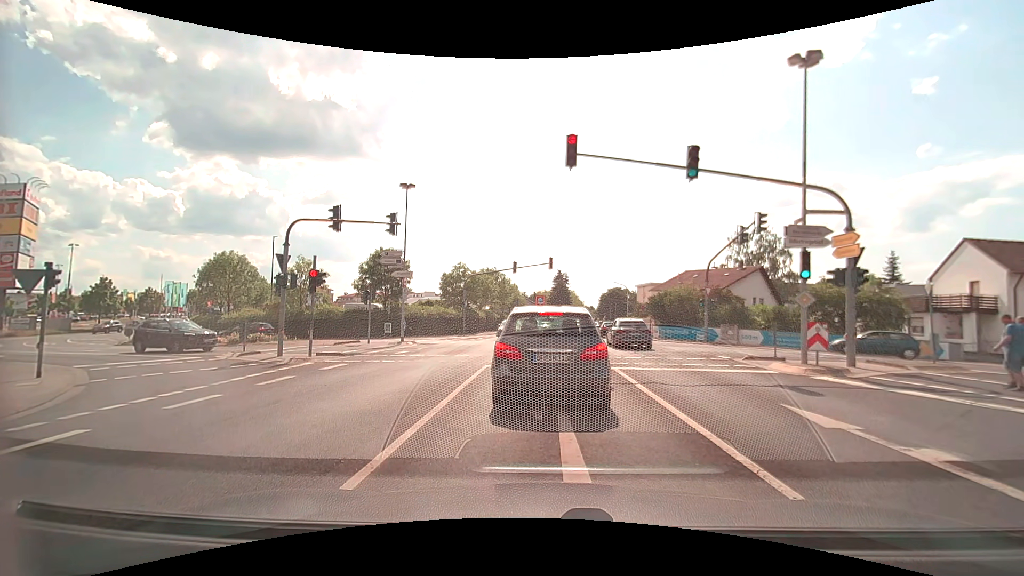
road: secondary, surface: asphalt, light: Day
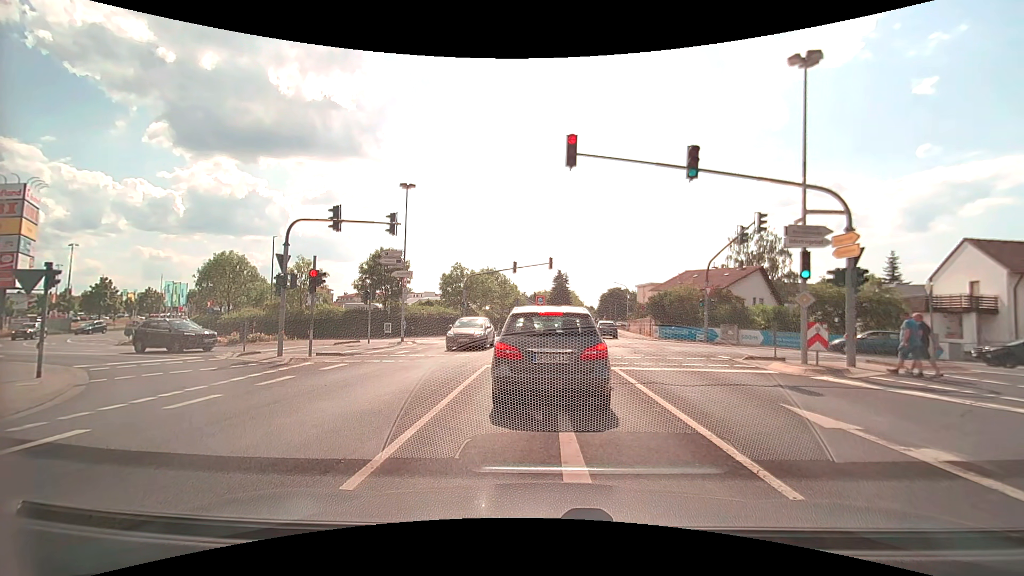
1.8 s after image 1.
(0.0, 0.0) m; 0°
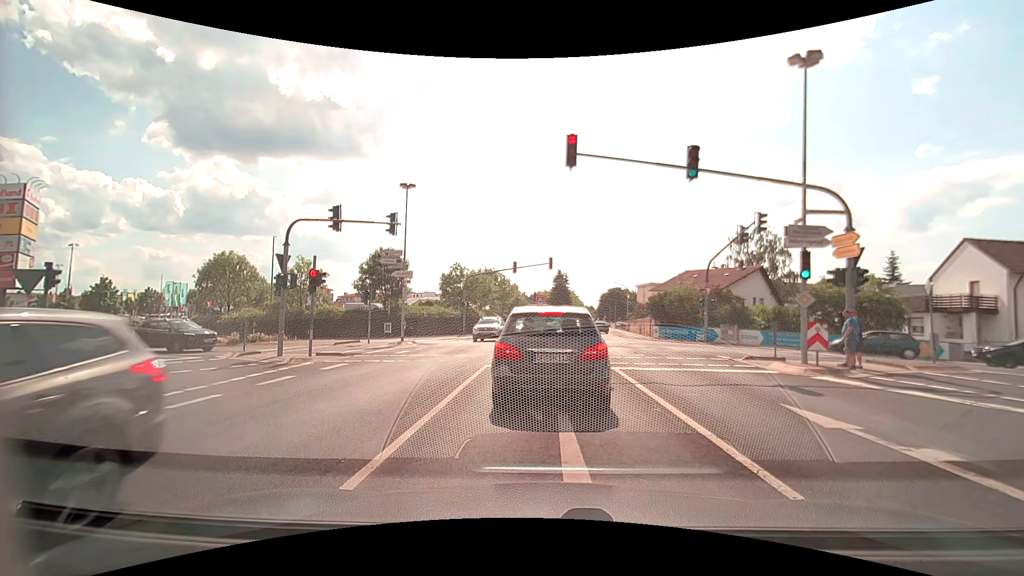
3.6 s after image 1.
(0.0, 0.0) m; 0°
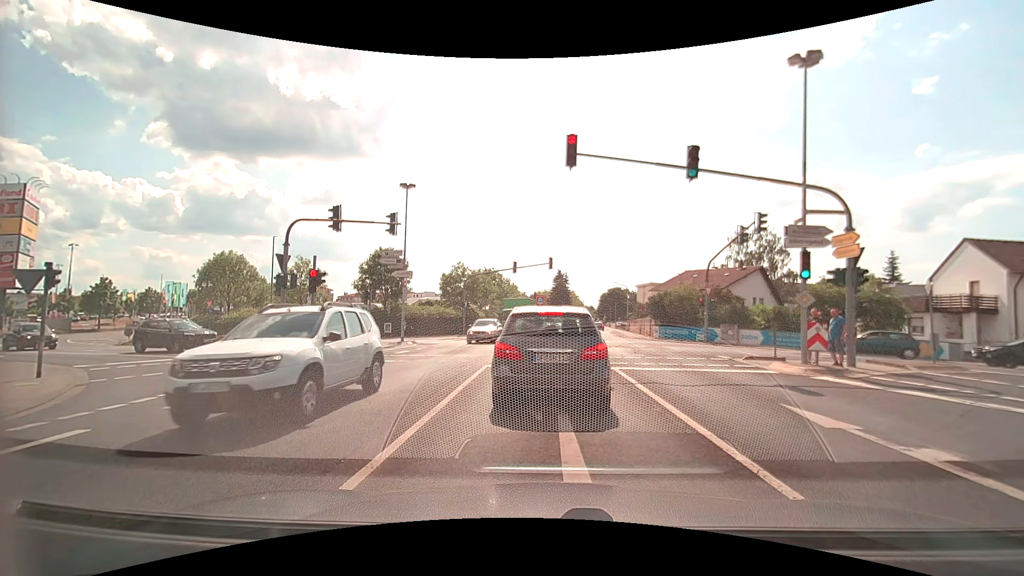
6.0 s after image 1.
(0.0, 0.0) m; 0°
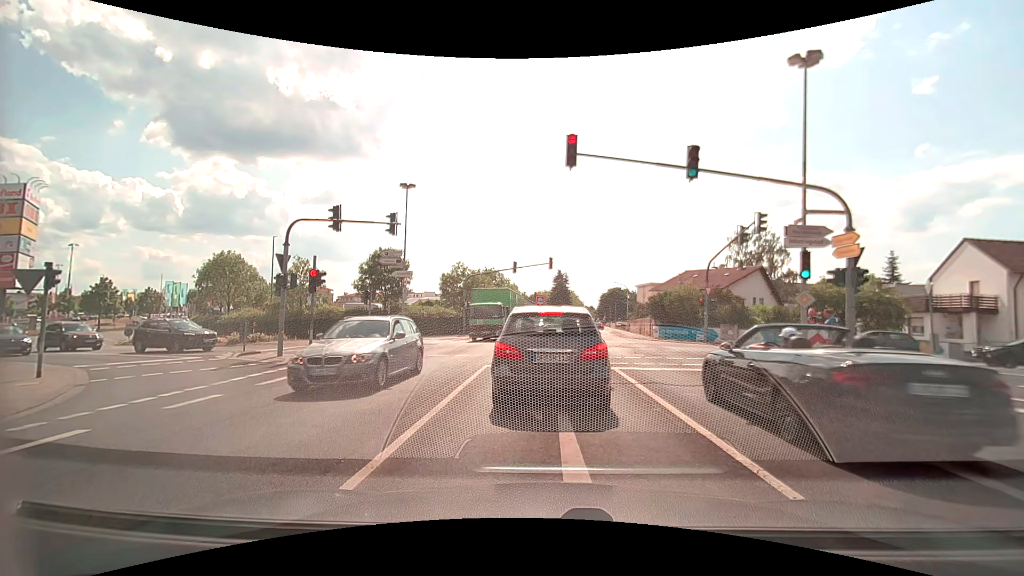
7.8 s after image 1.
(0.0, 0.0) m; 0°
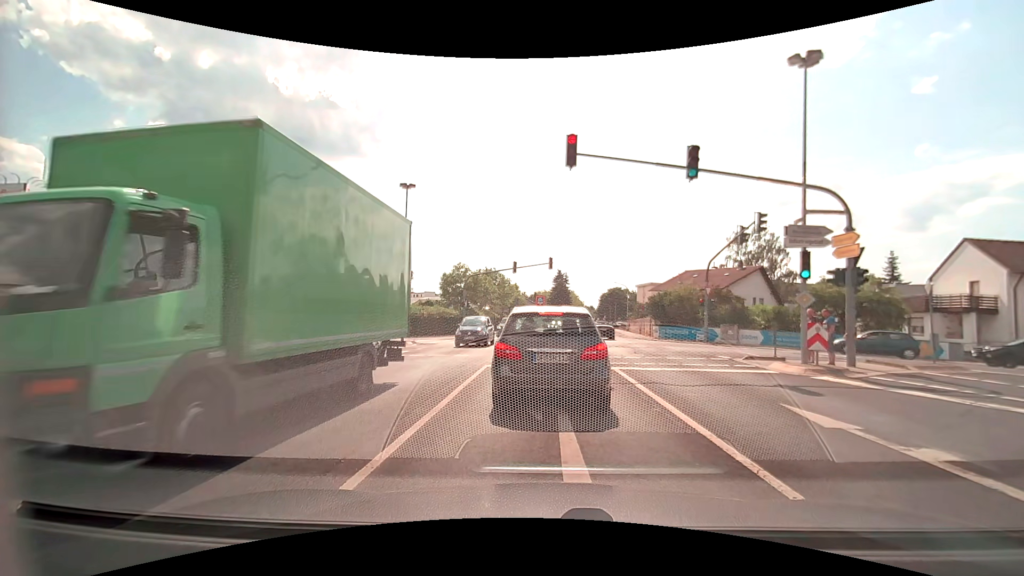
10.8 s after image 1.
(0.0, 0.0) m; 0°
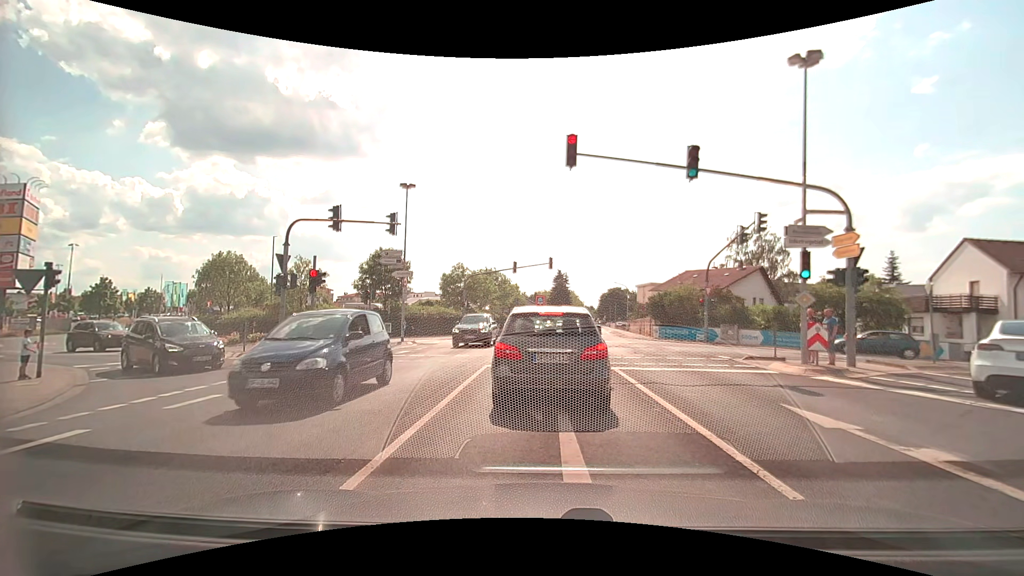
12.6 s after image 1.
(0.0, 0.0) m; 0°
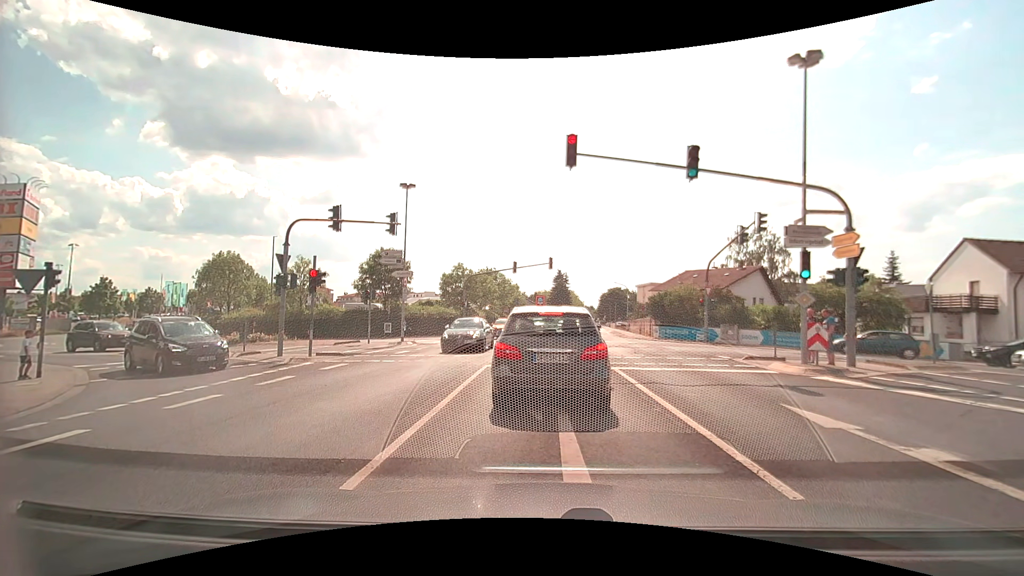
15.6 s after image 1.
(0.0, 0.0) m; 0°
(0, +10) (0, +20) (-1, +30) (-7, +37) (-17, +40) (-26, +43) (-36, +47) (-44, +53) (-49, +61) (-52, +71) m
